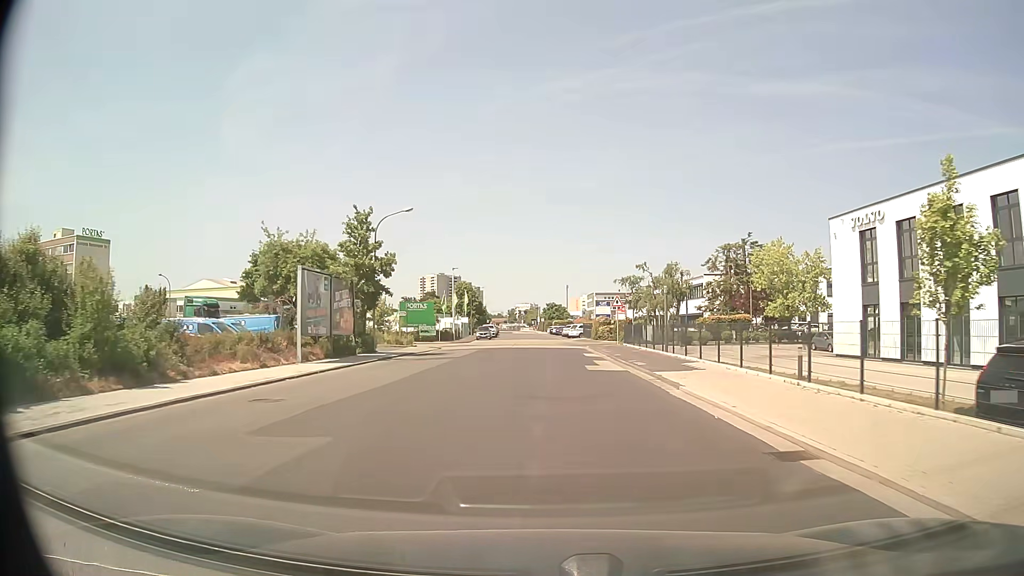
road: unclassified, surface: asphalt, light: Day
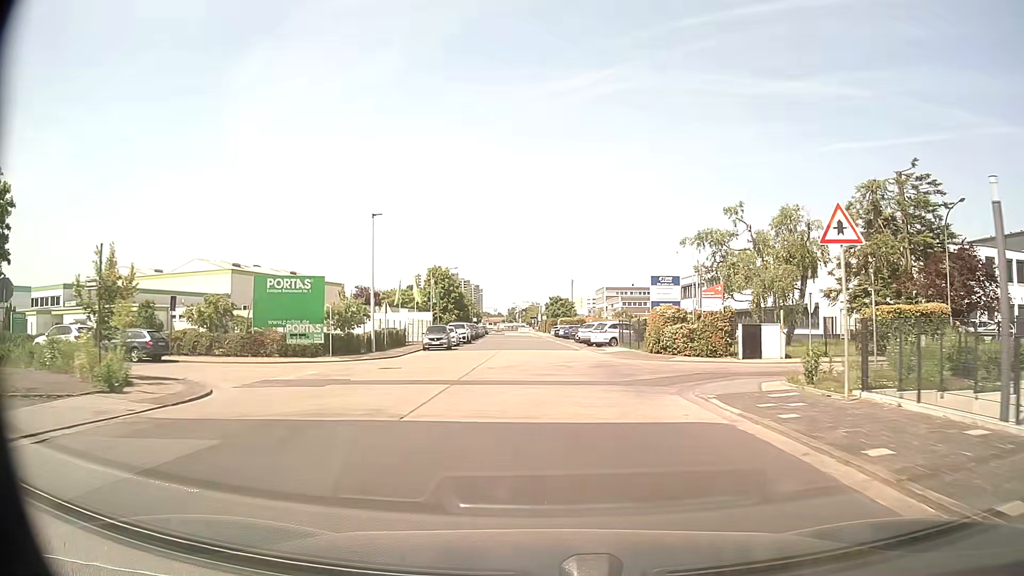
(0.0, +34.8) m; 0°
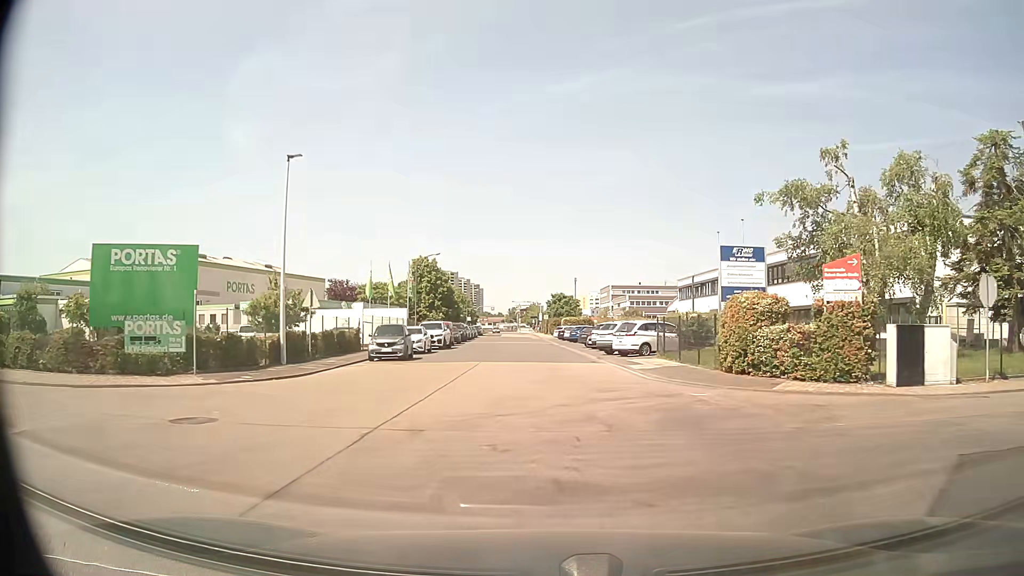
(0.0, +13.4) m; 0°
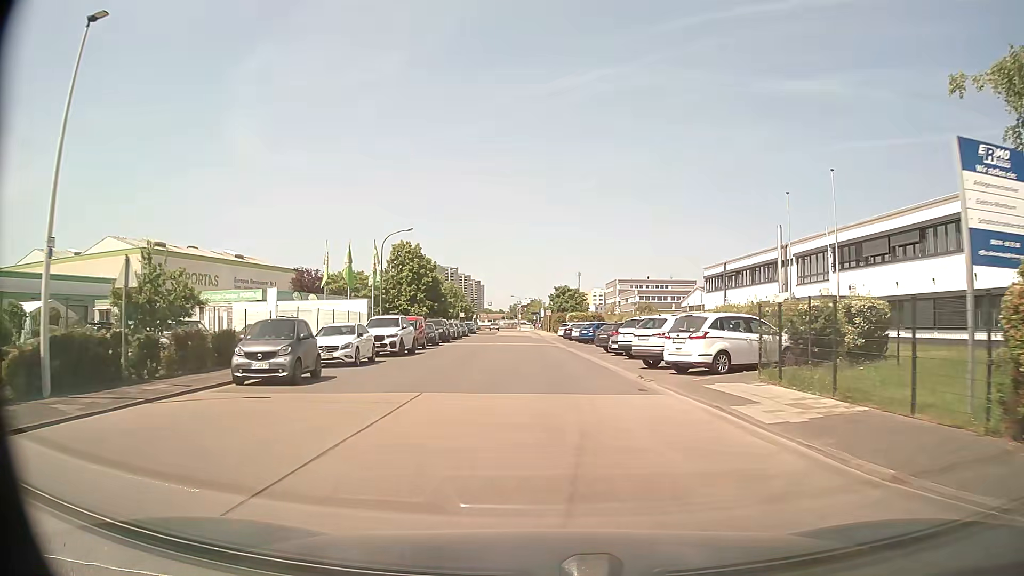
(0.0, +13.1) m; 0°
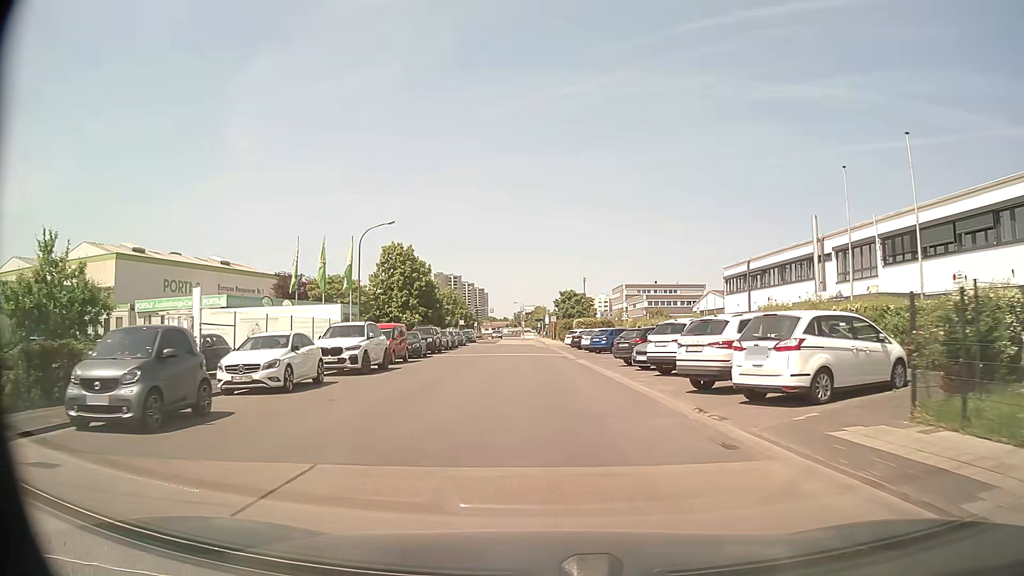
(0.0, +6.5) m; 0°
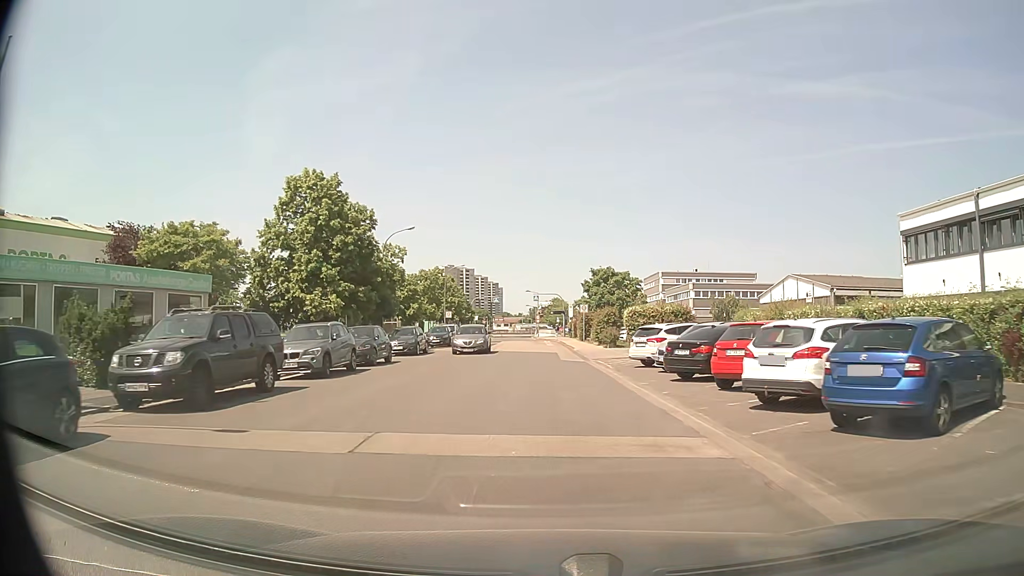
(-0.8, +31.6) m; -2°
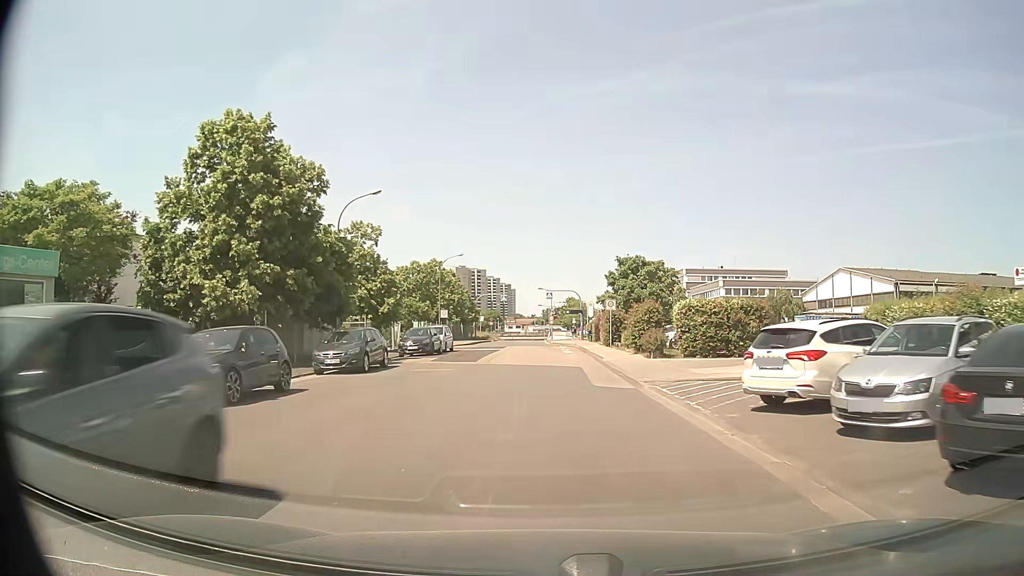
(-0.1, +12.3) m; -1°
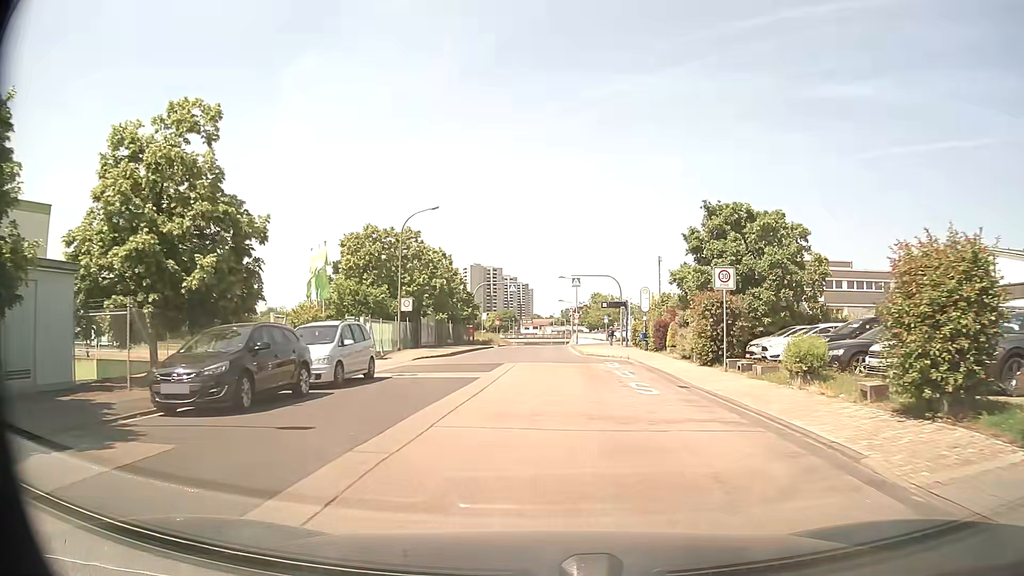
(-0.3, +23.9) m; -1°
(0, +10) (0, +20) (0, +30) (0, +40) (+1, +50) (+1, +60) (+1, +70) (+1, +80) (+2, +90) (+2, +100) m
